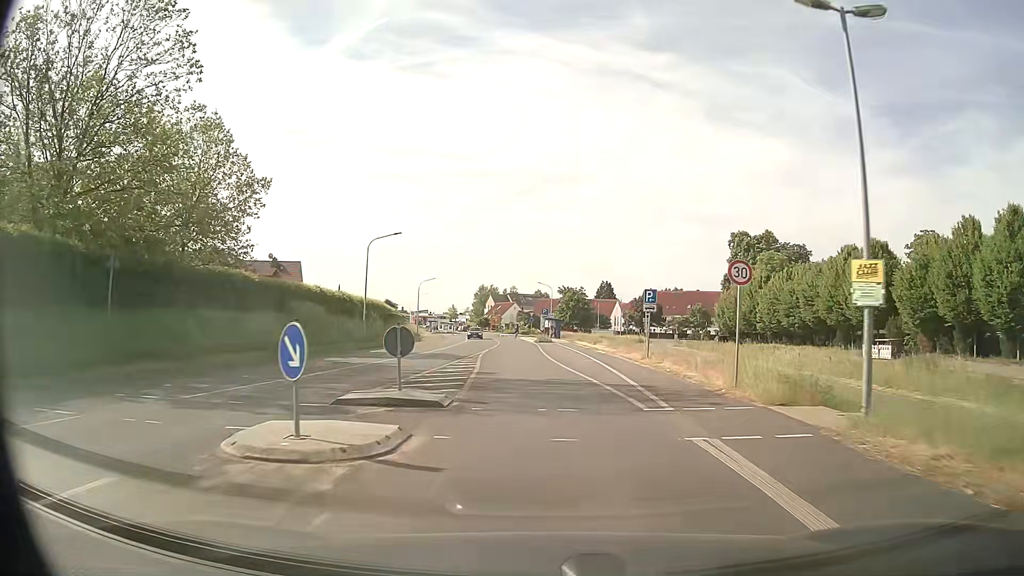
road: tertiary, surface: asphalt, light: Day
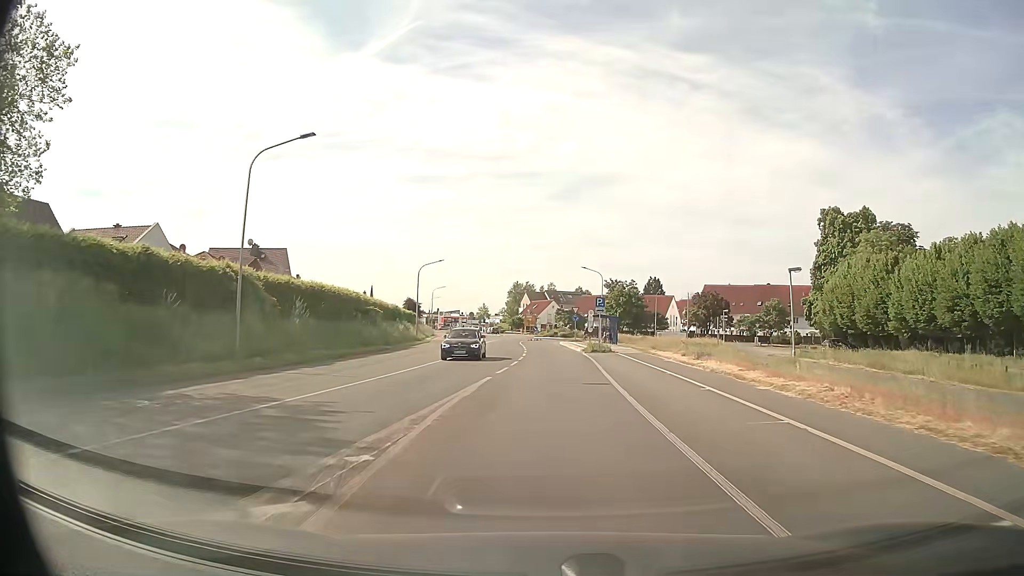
(-0.9, +24.9) m; -3°
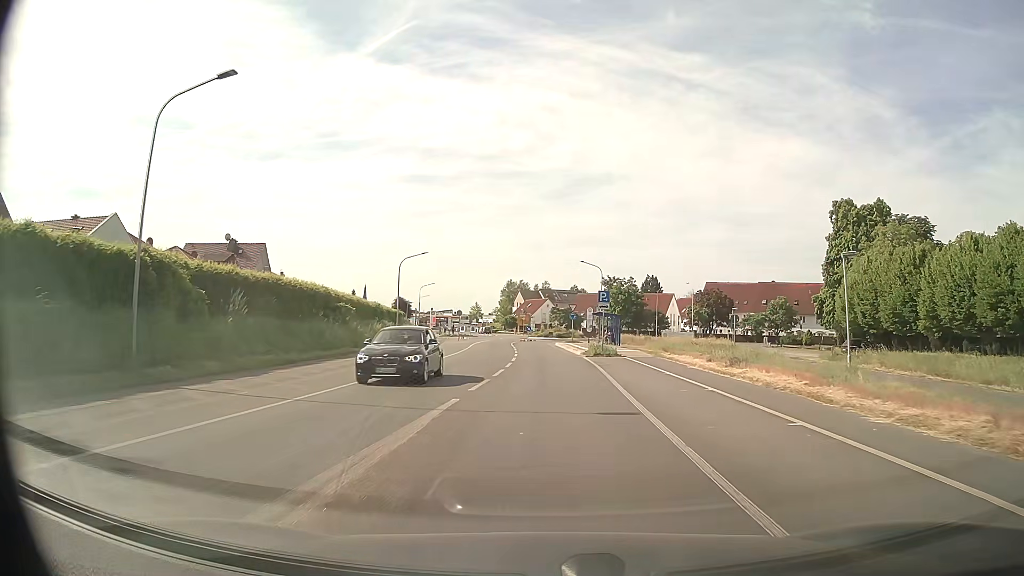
(0.0, +6.1) m; 0°
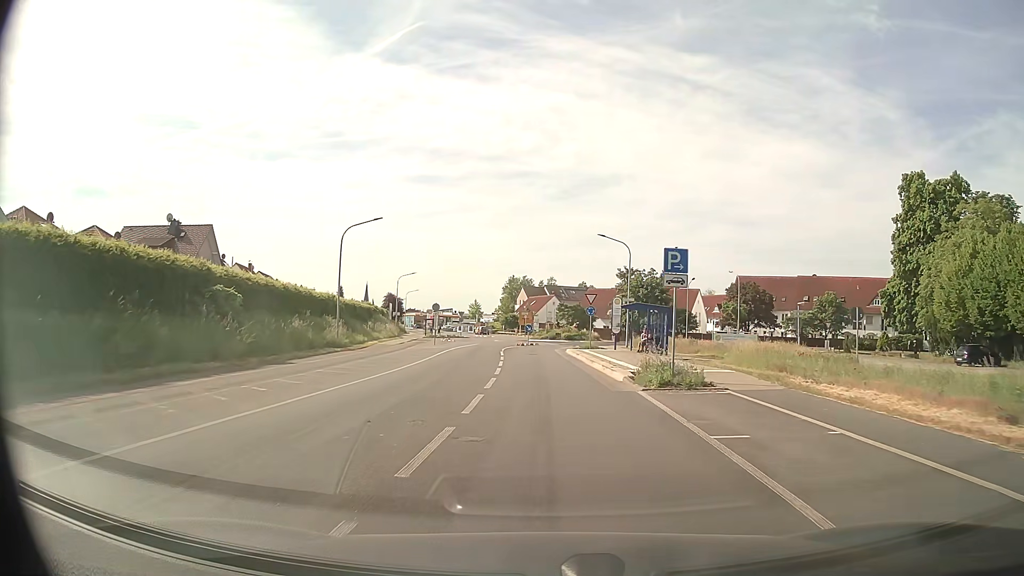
(0.0, +18.1) m; -1°
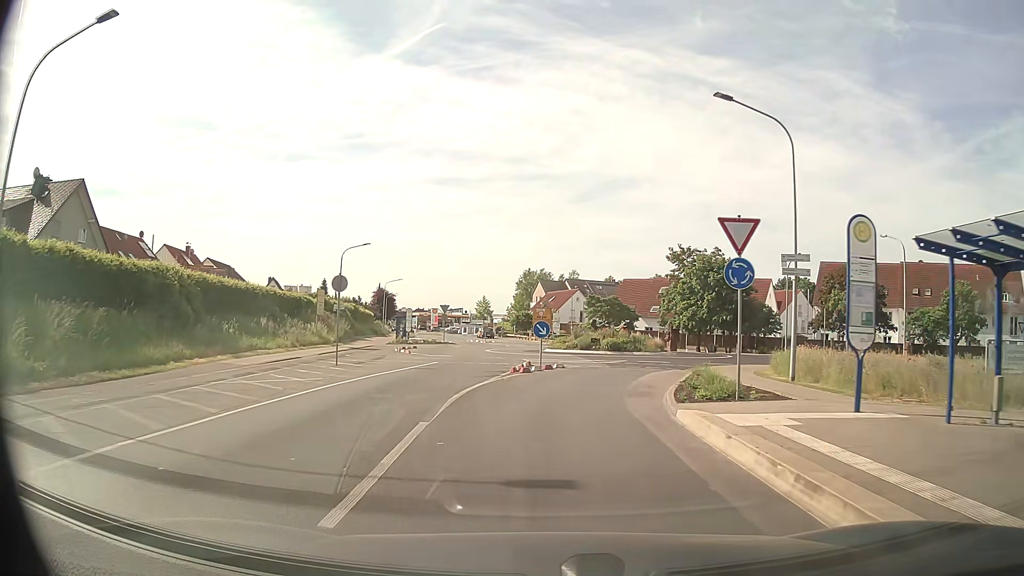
(-0.3, +28.8) m; -1°
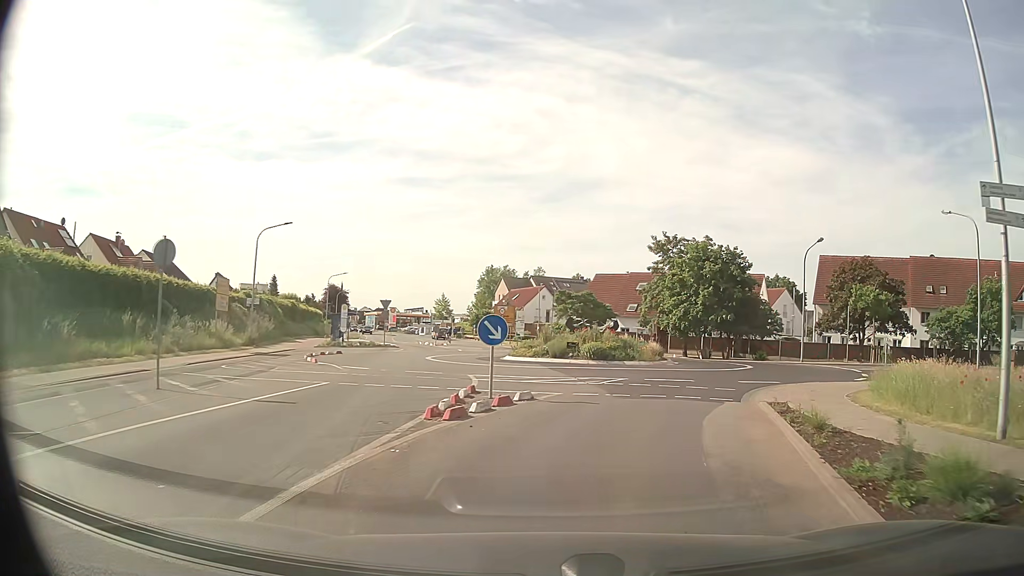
(0.0, +10.2) m; +3°
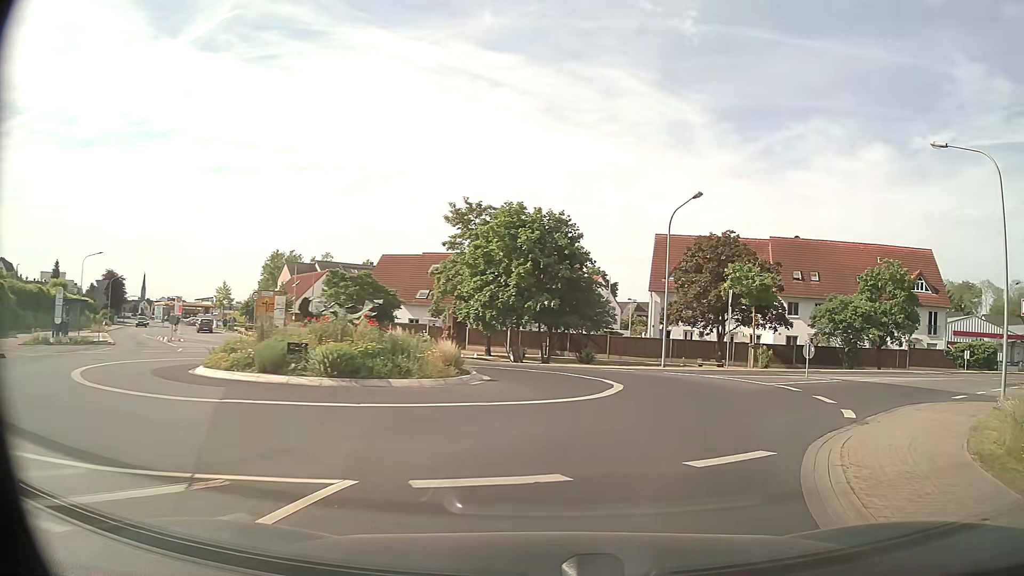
(+1.6, +13.3) m; +17°
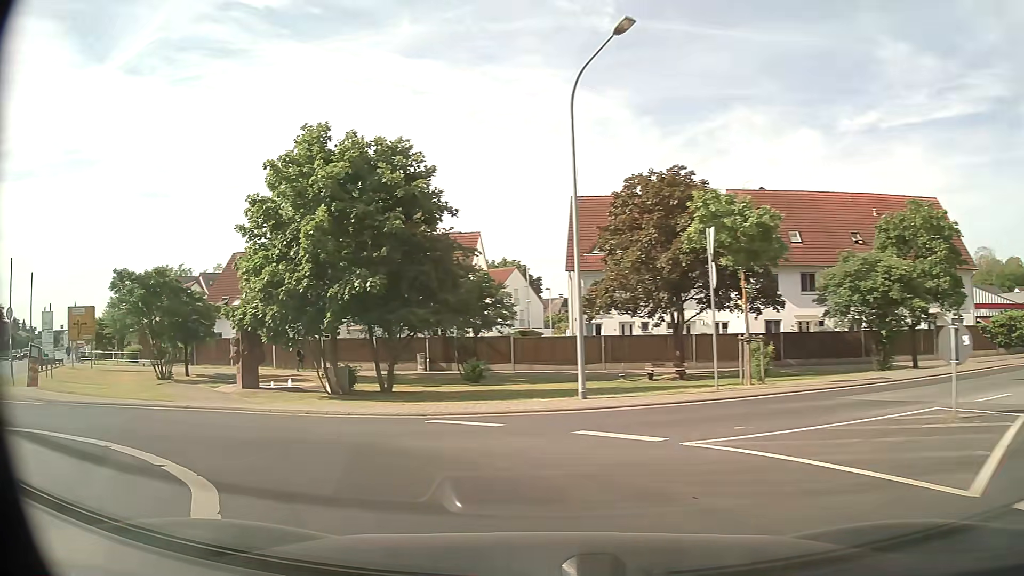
(+3.4, +16.3) m; +6°
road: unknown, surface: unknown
(-3, +9) (-12, +14) (-21, +17) (-29, +23) (-36, +30) (-43, +37) (-49, +45) (-55, +53) (-60, +62) (-66, +70) m
